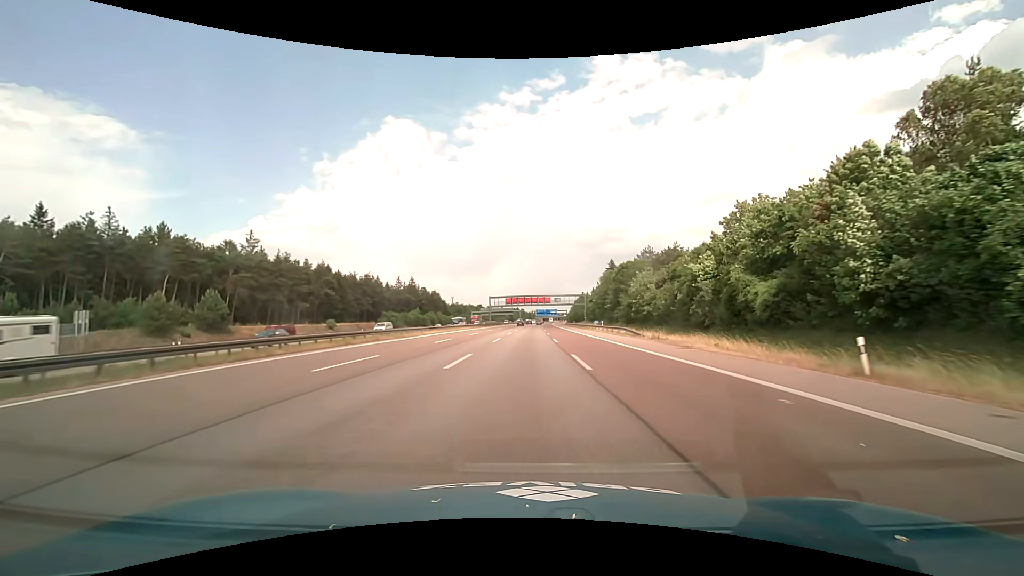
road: motorway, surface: asphalt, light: Day
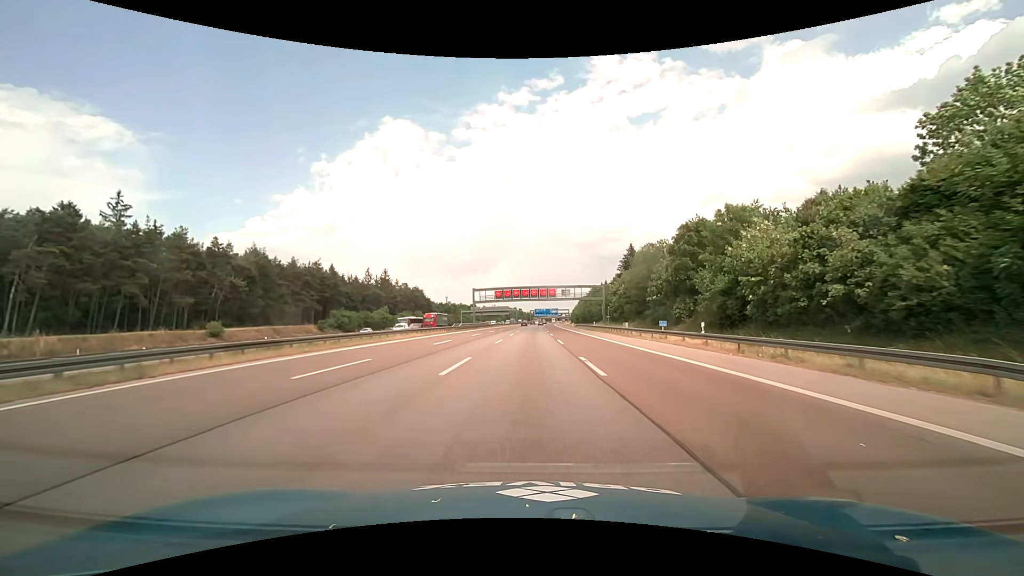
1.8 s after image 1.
(+0.1, +37.6) m; 0°
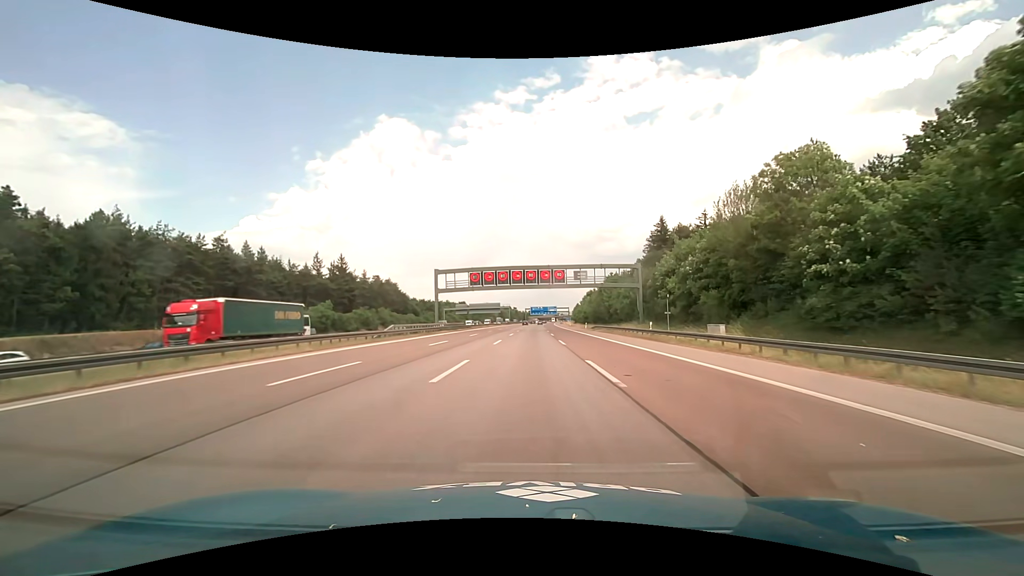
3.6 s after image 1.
(+0.2, +37.5) m; +1°
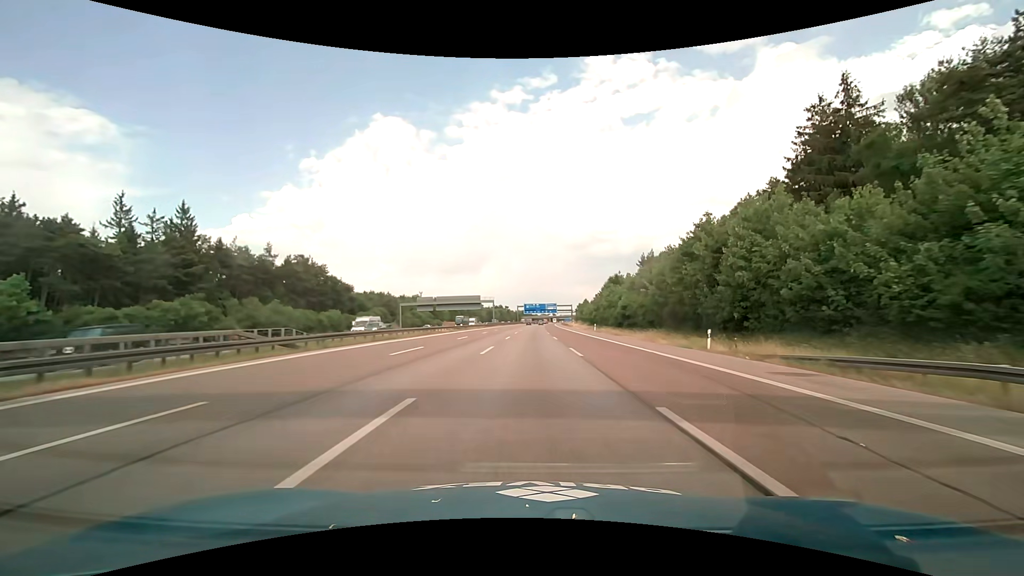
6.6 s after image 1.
(+0.3, +62.6) m; +1°
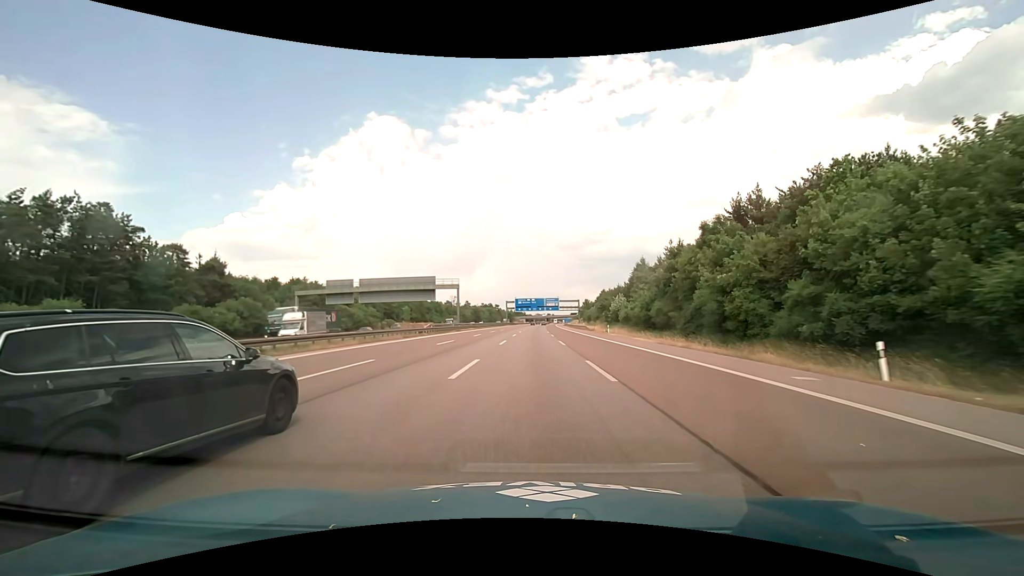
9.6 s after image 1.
(+0.3, +62.6) m; +1°
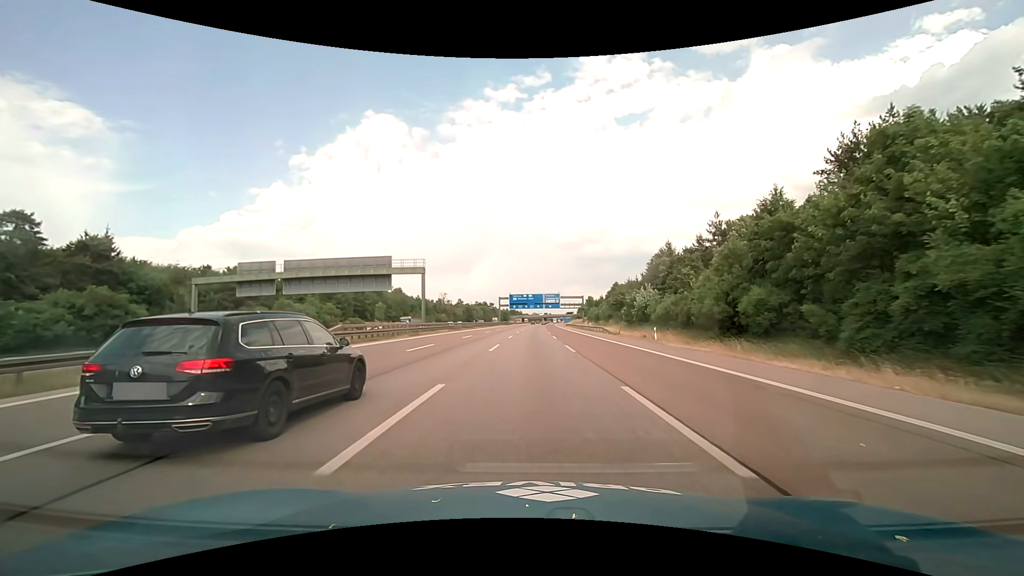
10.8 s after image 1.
(+0.1, +25.0) m; 0°
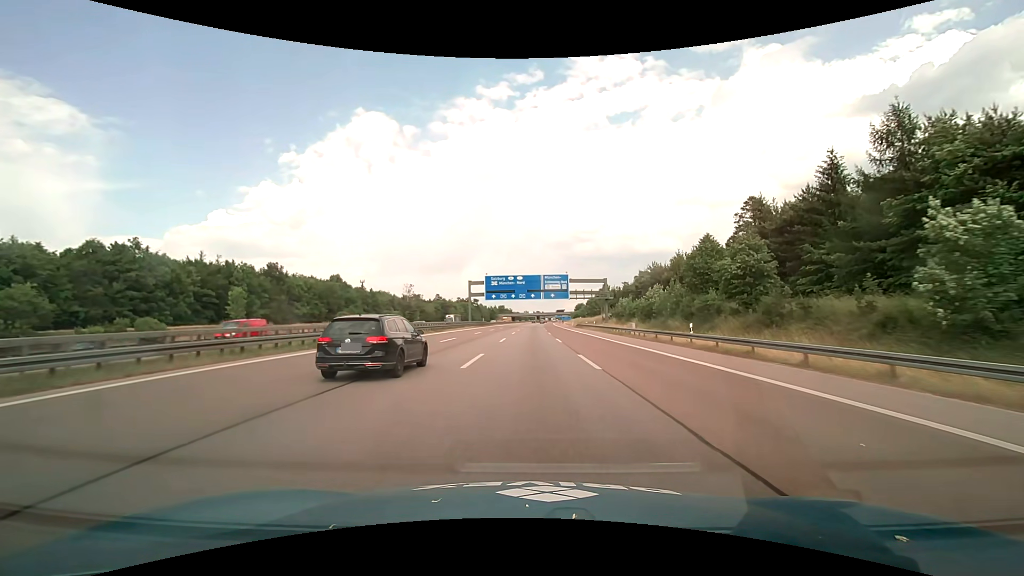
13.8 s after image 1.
(+0.4, +62.5) m; +1°
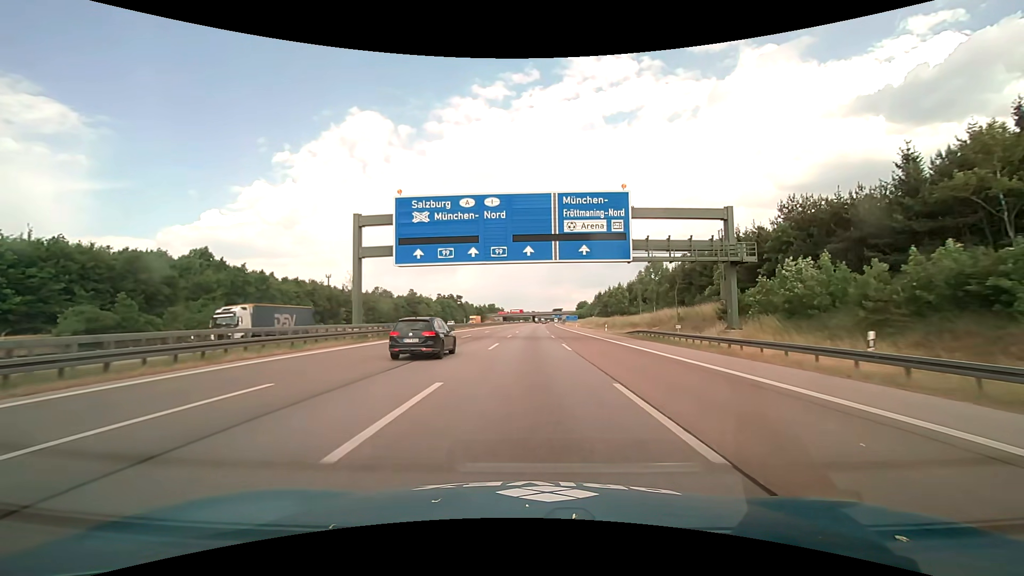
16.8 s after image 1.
(+0.4, +62.4) m; +1°
